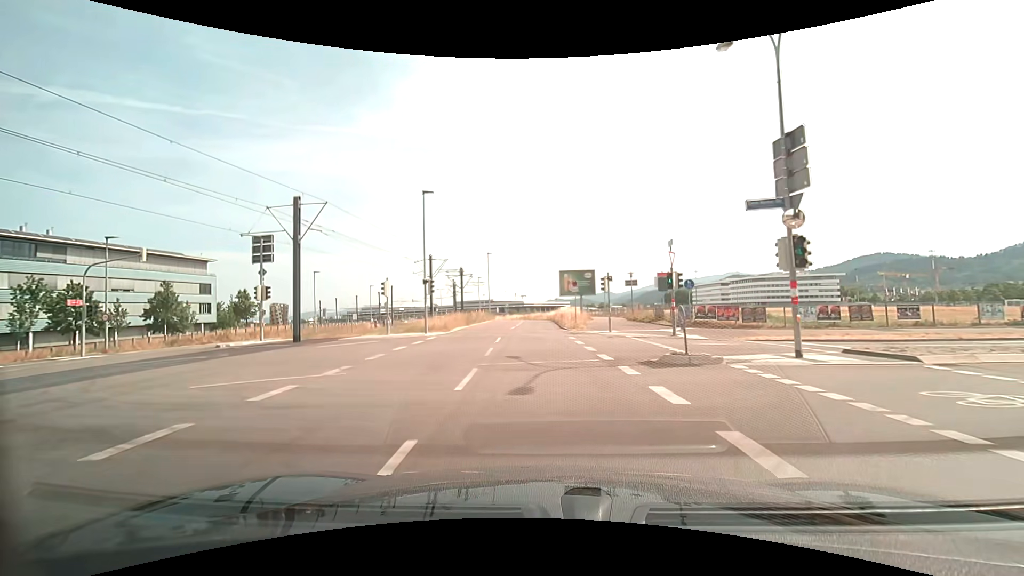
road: secondary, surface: asphalt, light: Day
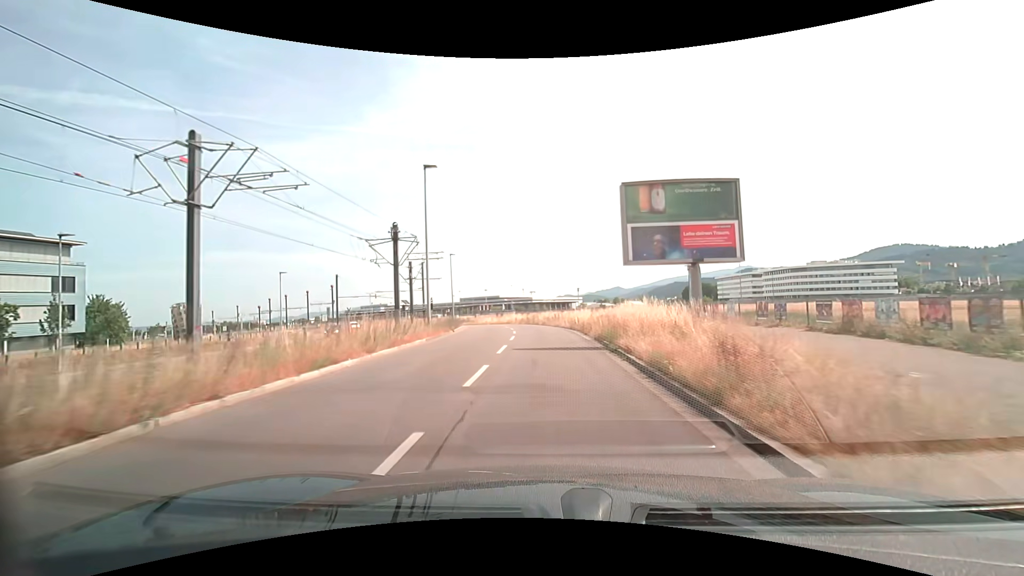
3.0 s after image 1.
(-0.7, +36.6) m; -1°
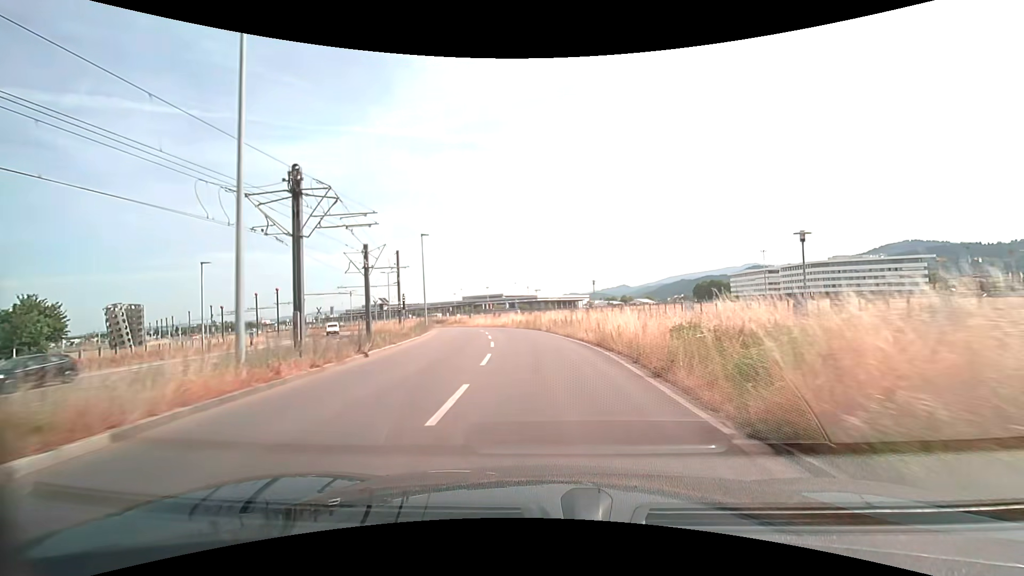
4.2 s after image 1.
(0.0, +14.7) m; -1°
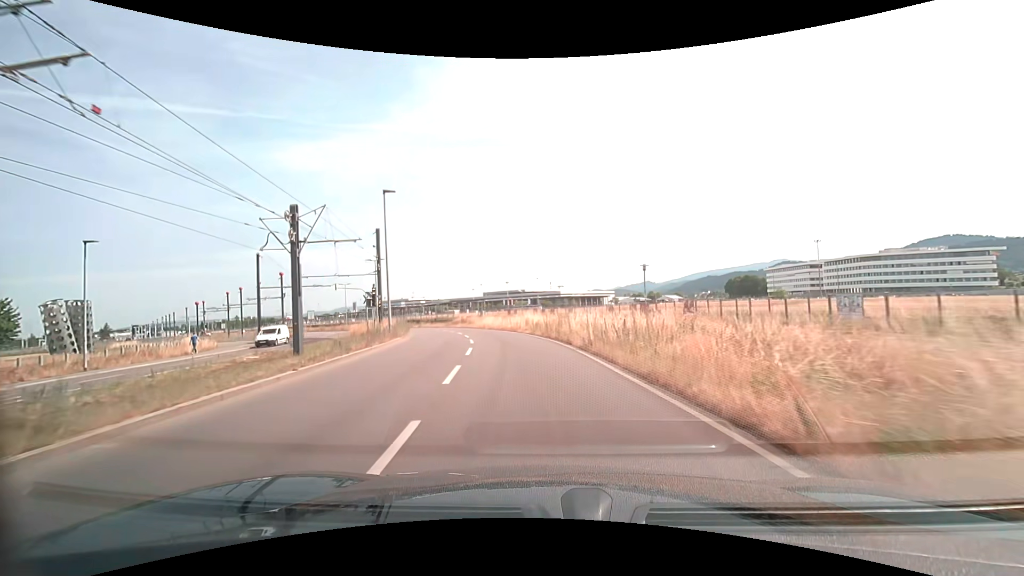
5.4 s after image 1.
(-0.3, +14.8) m; -2°
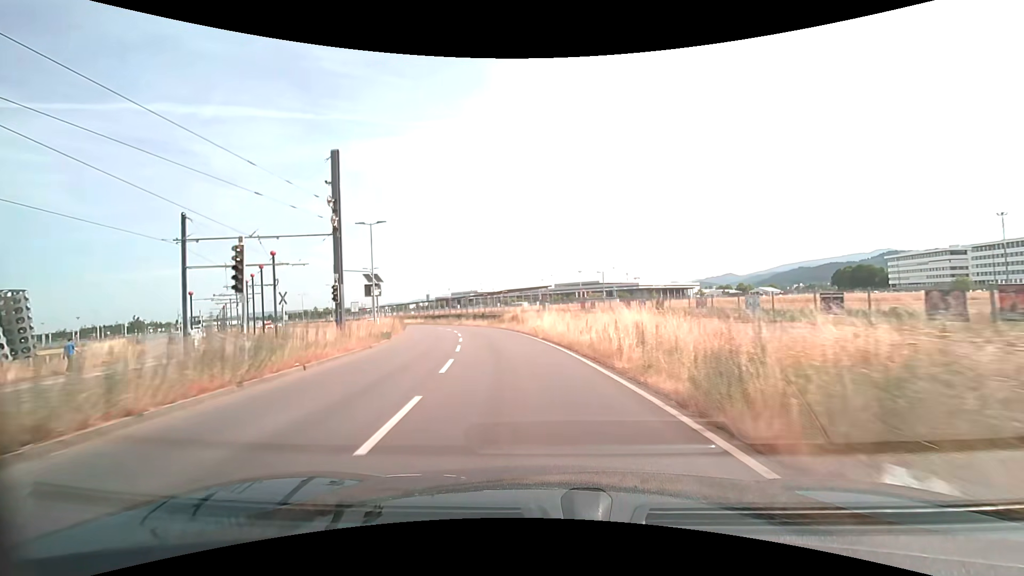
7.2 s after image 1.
(-1.5, +22.6) m; -8°
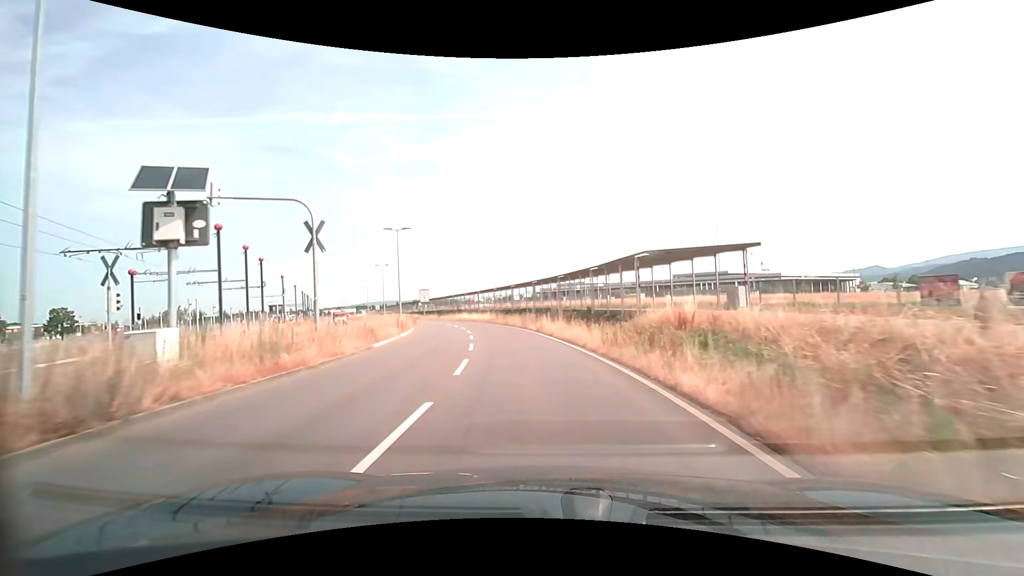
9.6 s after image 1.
(-3.5, +31.0) m; -13°
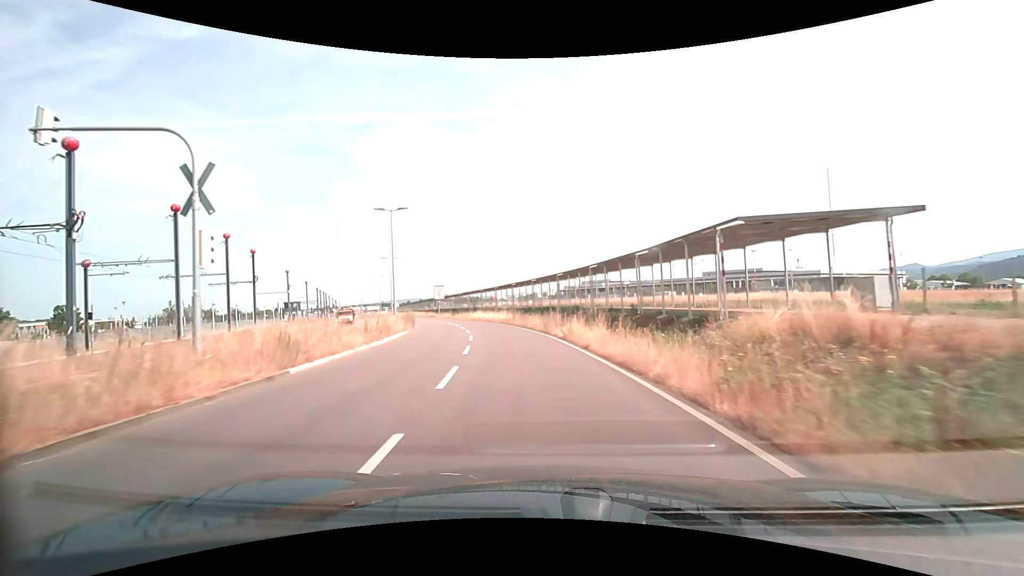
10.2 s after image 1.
(-0.2, +7.9) m; -3°
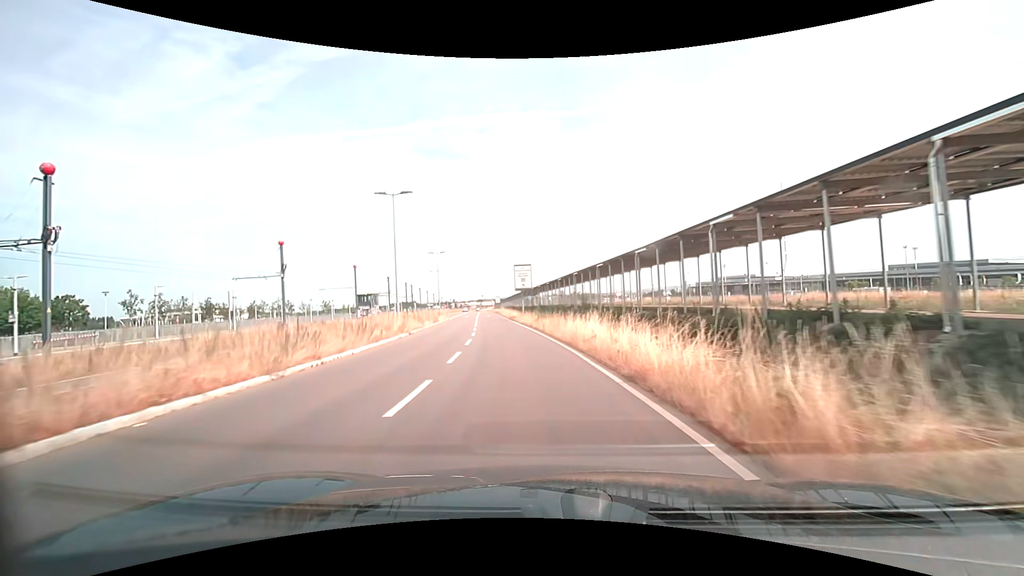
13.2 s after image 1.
(-4.4, +38.1) m; -13°
(0, +10) (-1, +20) (-3, +30) (-4, +40) (-5, +50) (-7, +60) (-8, +69) (-9, +79) (-11, +89) (-12, +99) m
